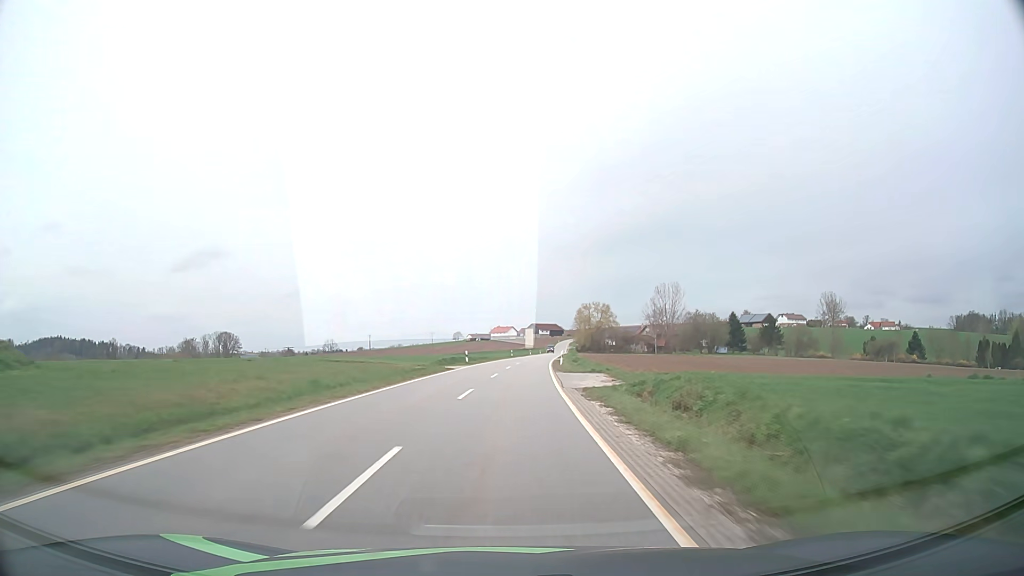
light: Day
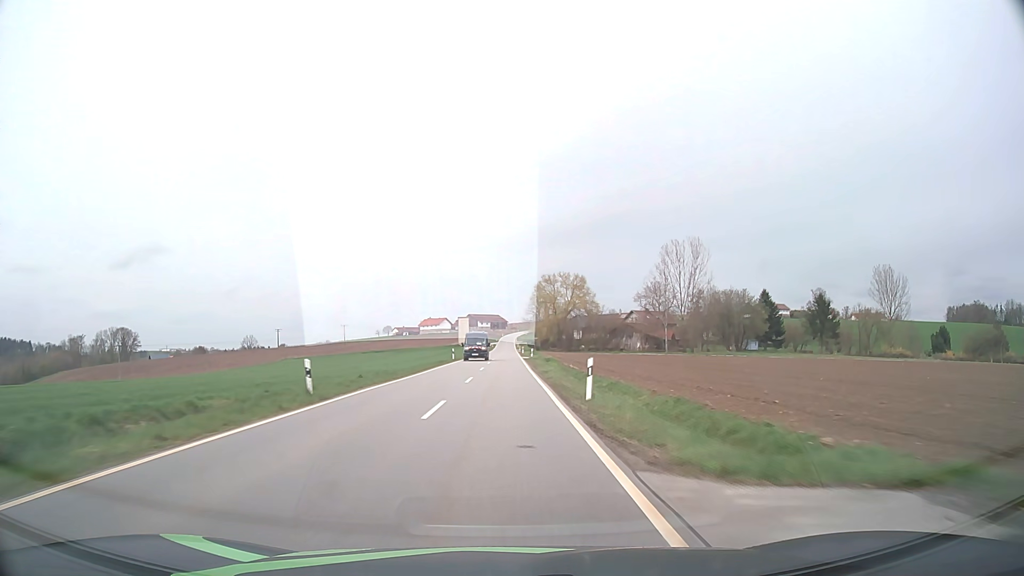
(+4.4, +77.7) m; +5°
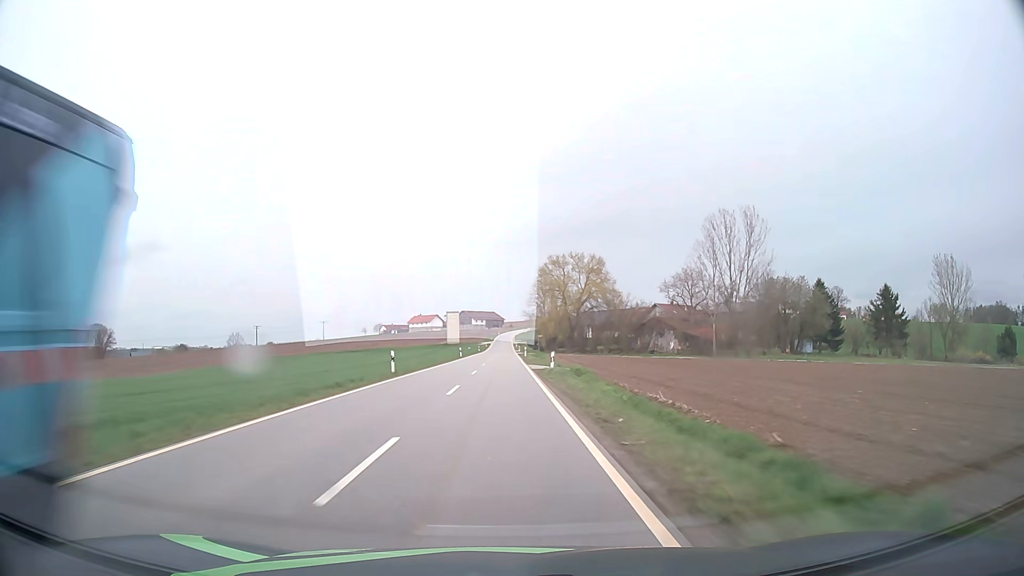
(+0.2, +31.0) m; 0°
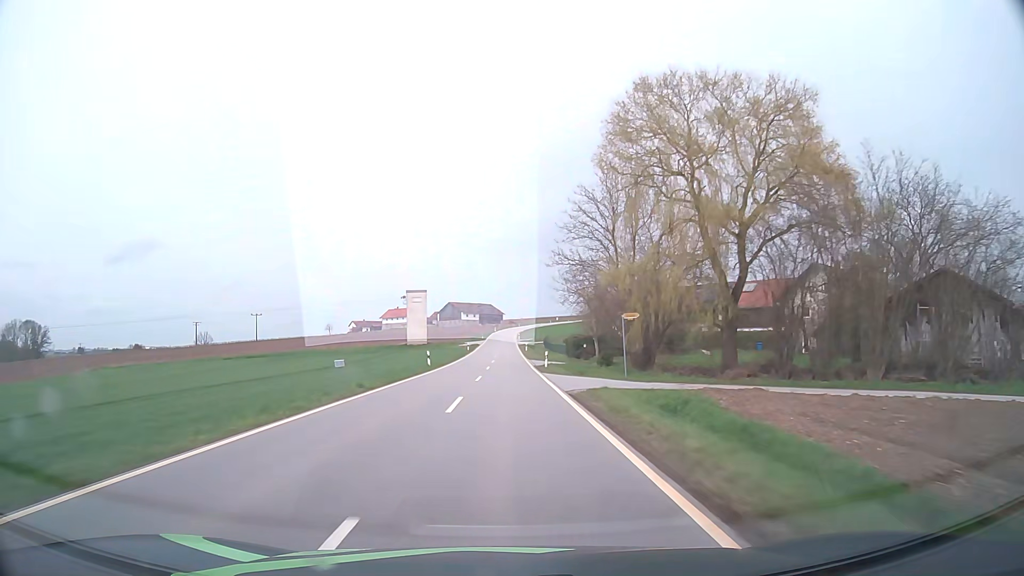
(-0.1, +77.6) m; 0°
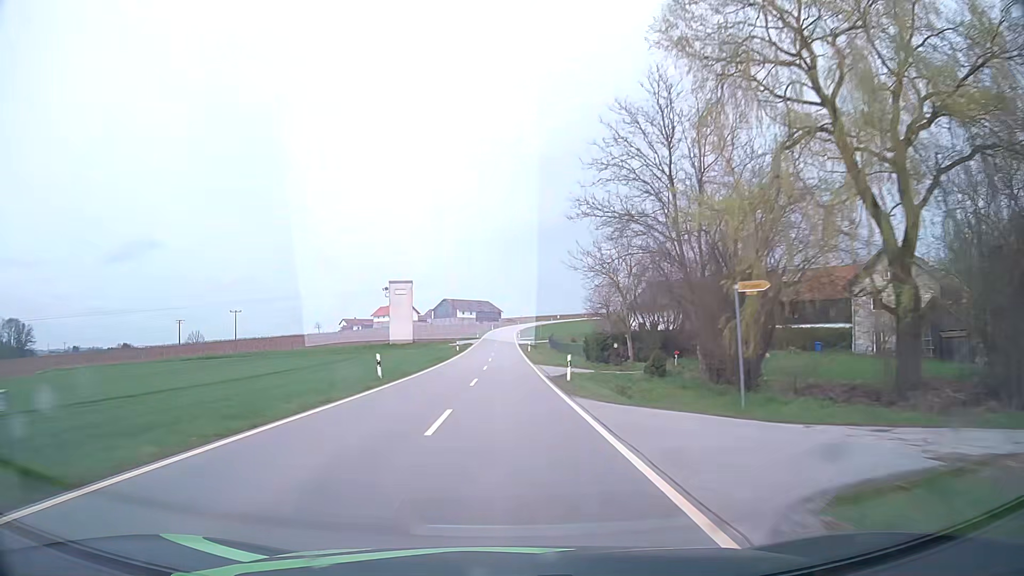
(0.0, +15.6) m; 0°
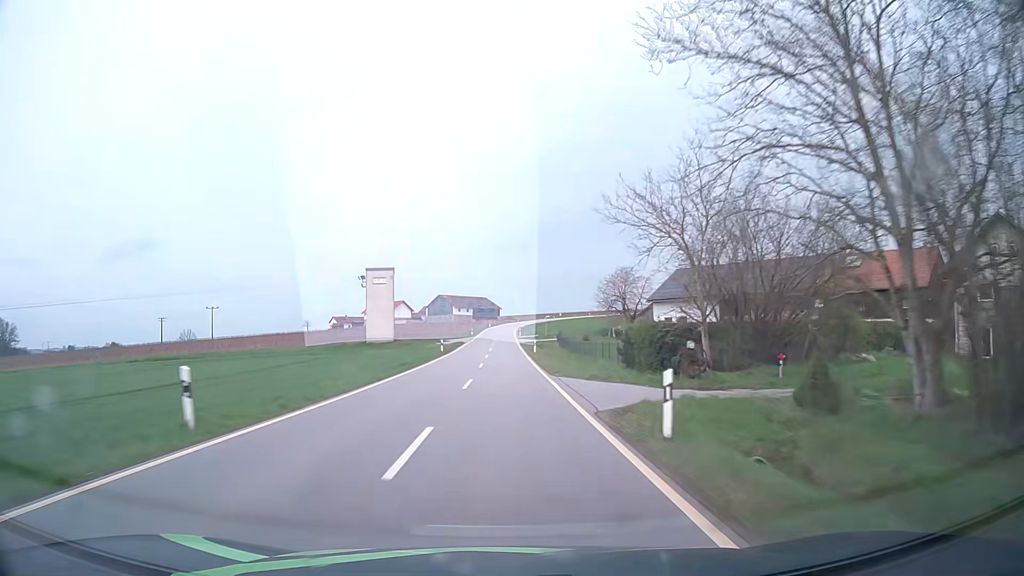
(0.0, +15.6) m; 0°
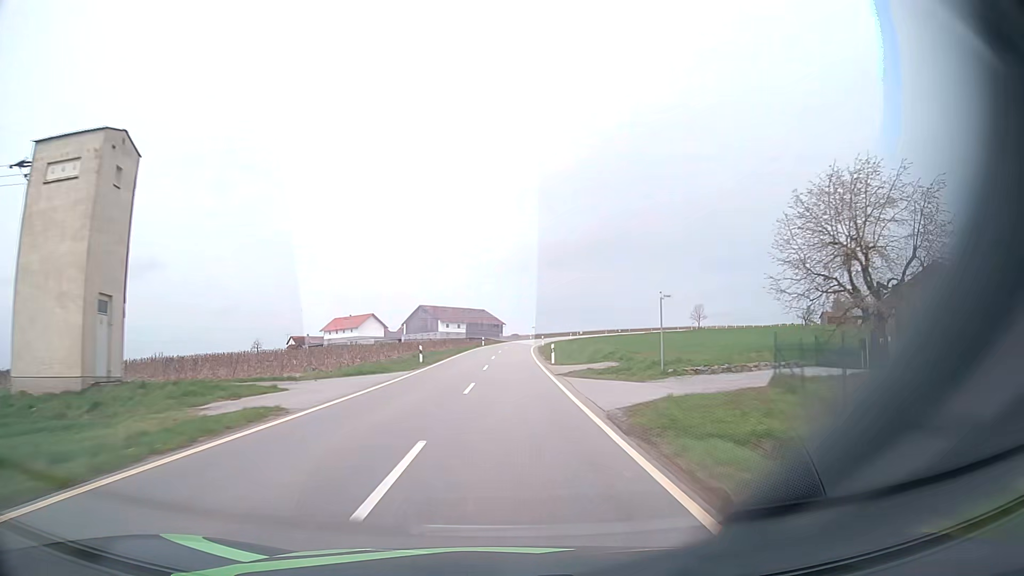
(-0.3, +62.5) m; 0°
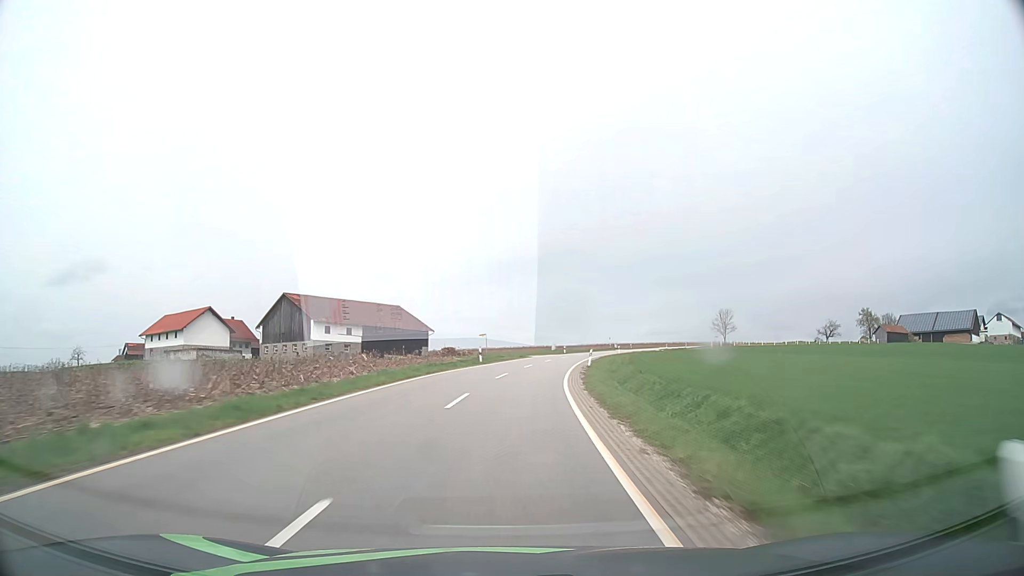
(+1.9, +76.3) m; +4°
(0, +10) (+1, +20) (+1, +30) (+3, +40) (+4, +50) (+6, +60) (+8, +69) (+10, +79) (+13, +89) (+16, +98) m
